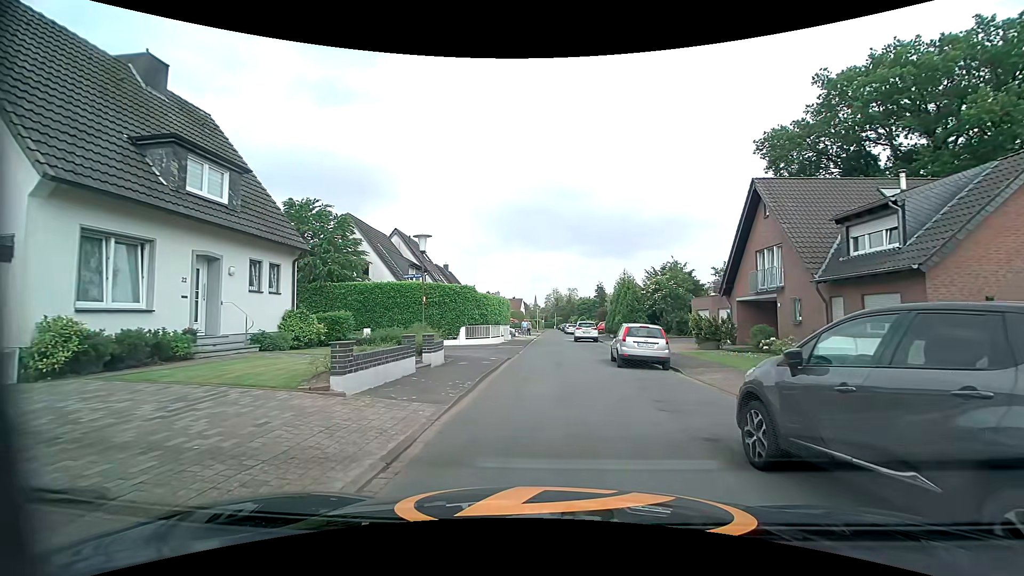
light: Day
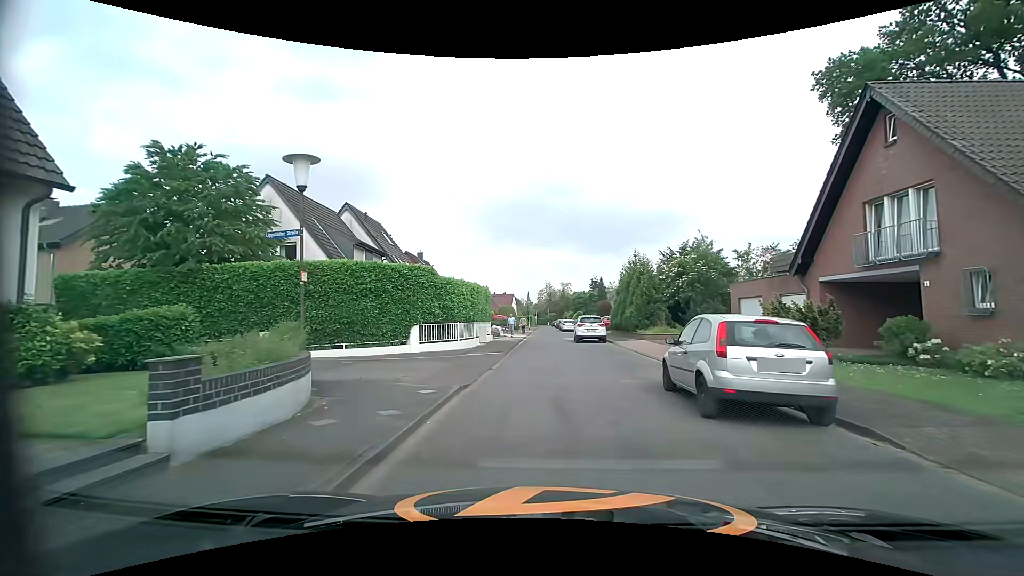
(+0.1, +9.6) m; 0°
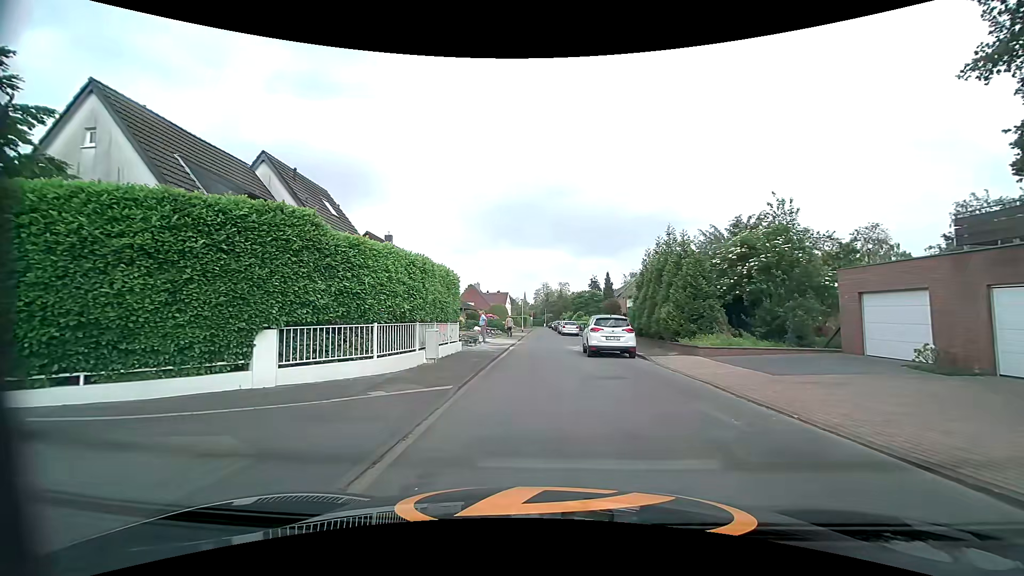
(+0.1, +10.7) m; -1°
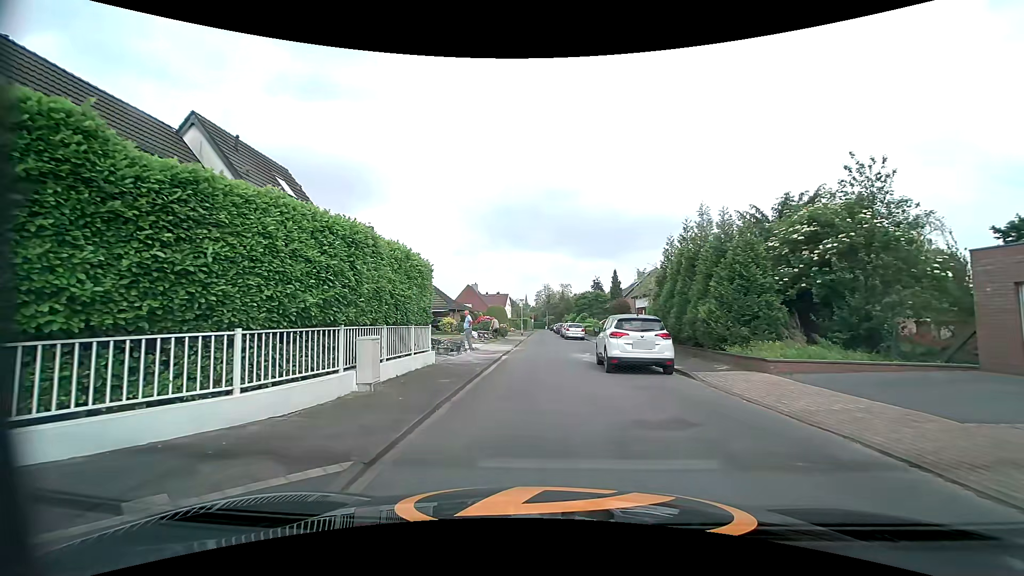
(+0.1, +5.4) m; +2°
(0, +10) (0, +20) (0, +30) (-1, +40) (-1, +50) (-1, +60) (-1, +70) (-1, +80) (-1, +90) (-1, +100) m
